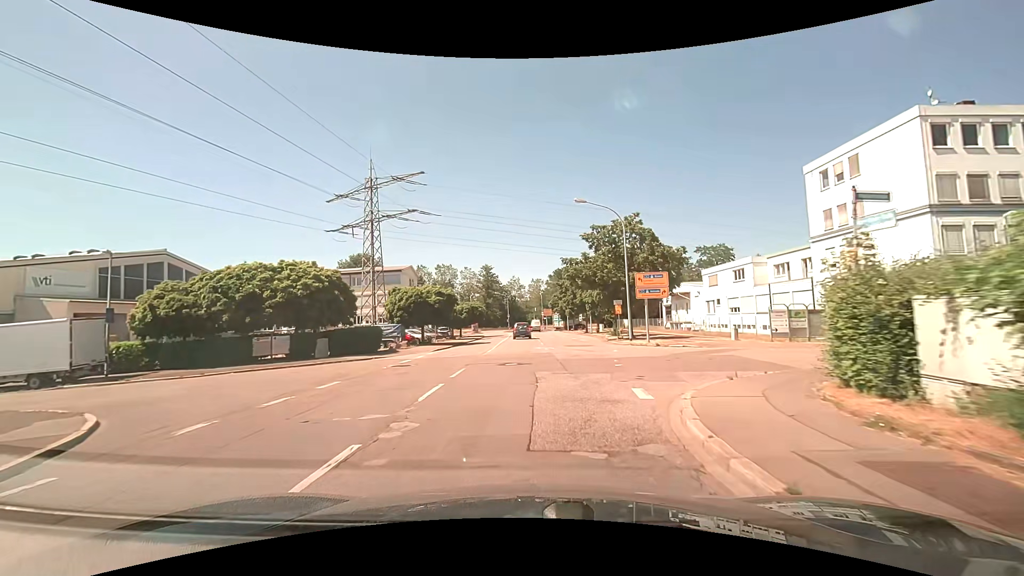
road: unclassified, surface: asphalt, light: Day
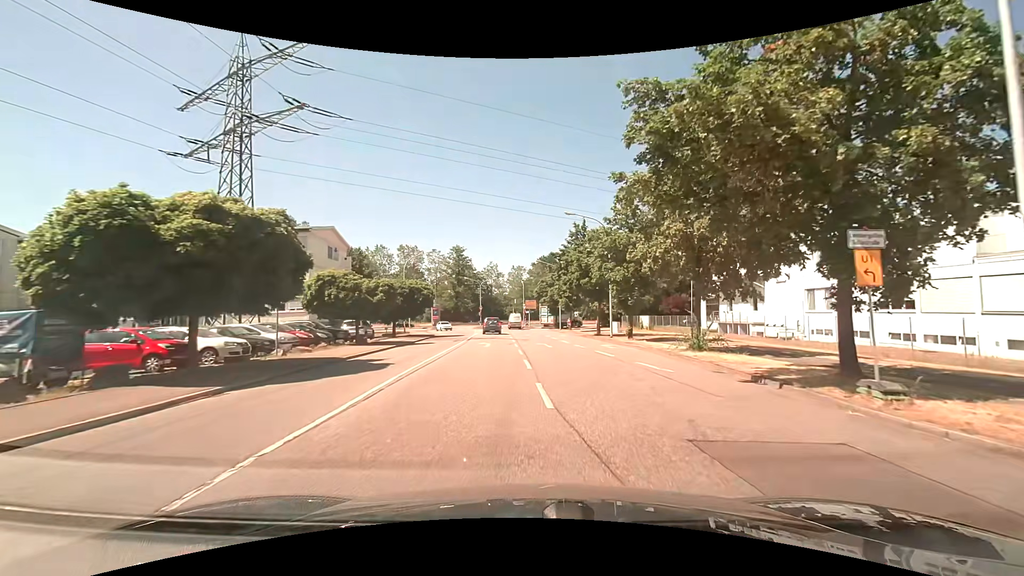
(0.0, +27.6) m; +2°
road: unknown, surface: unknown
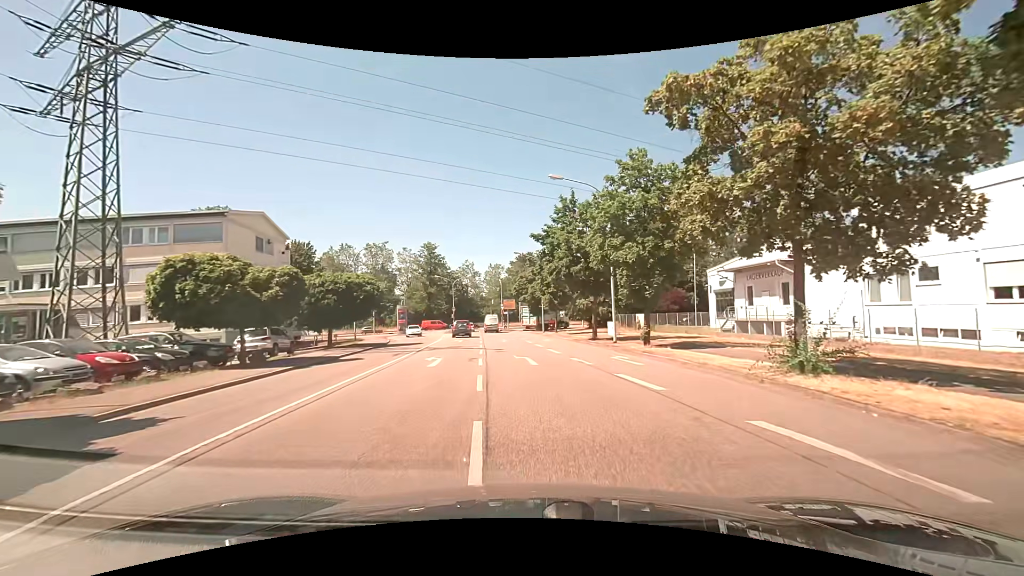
(+0.3, +9.9) m; +2°
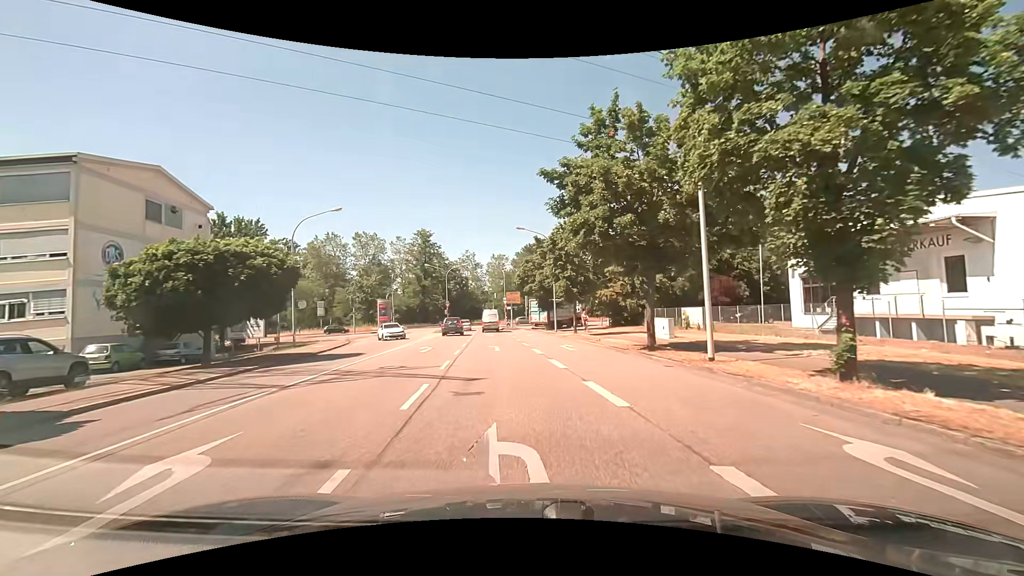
(0.0, +14.1) m; 0°
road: unclassified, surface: asphalt
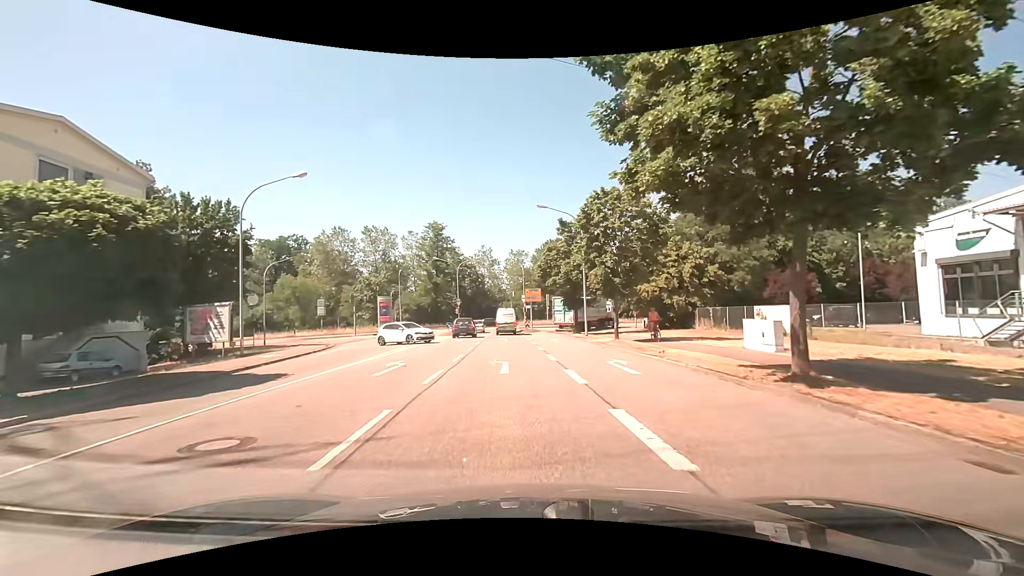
(-0.2, +9.1) m; -2°
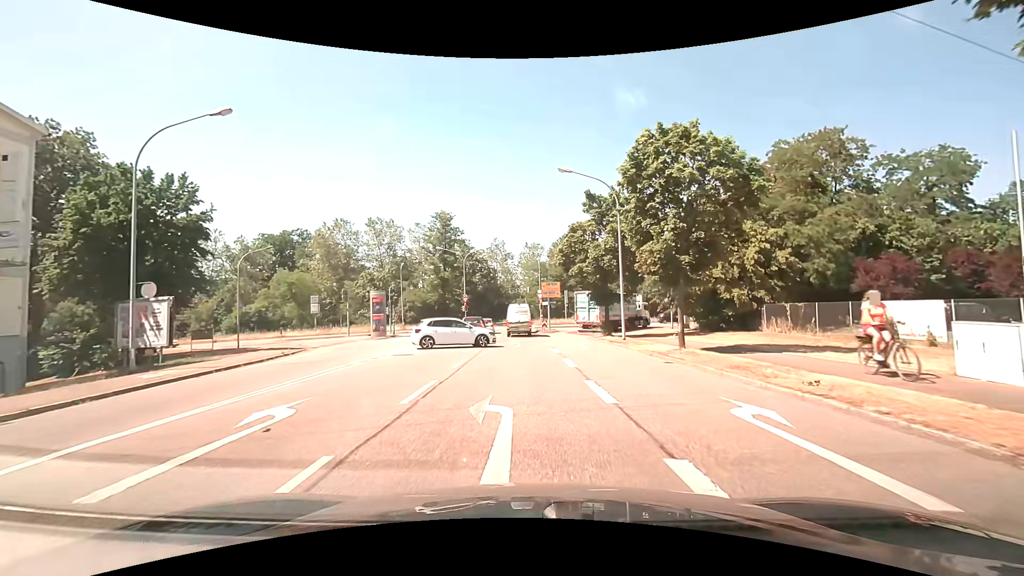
(-0.2, +8.6) m; -3°
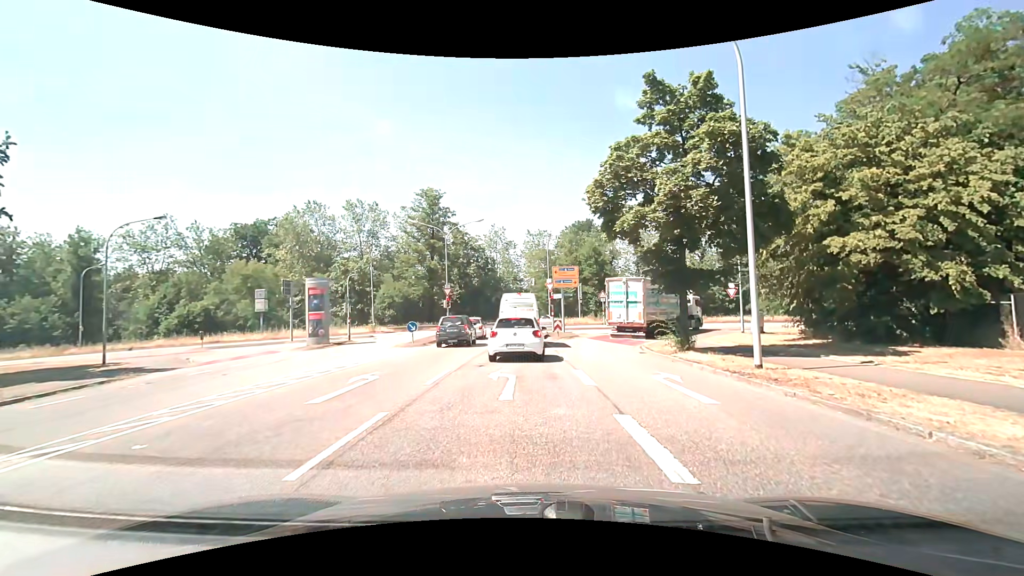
(+0.1, +15.4) m; 0°
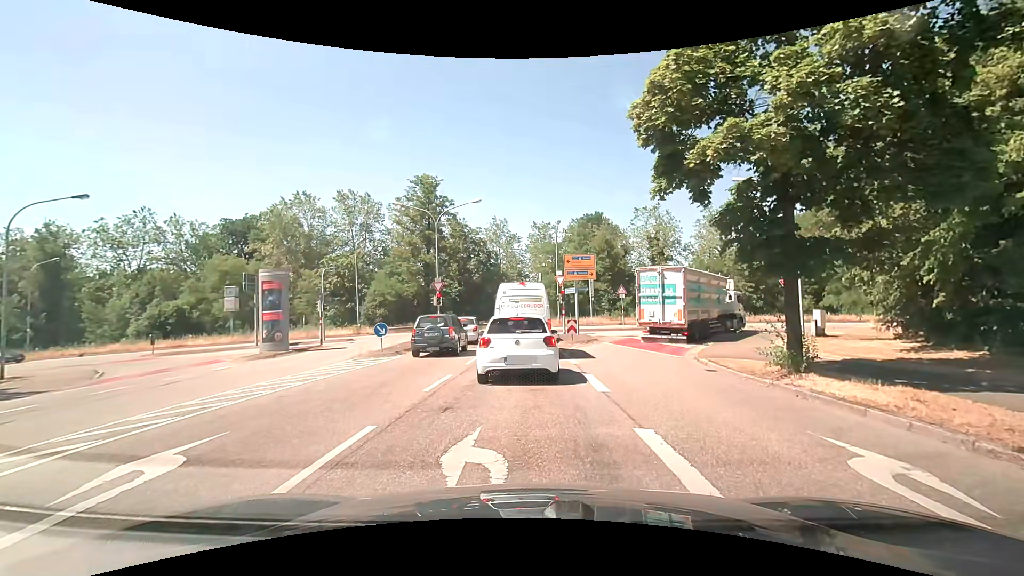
(0.0, +6.8) m; 0°
(0, +10) (0, +20) (0, +30) (0, +40) (-2, +50) (-9, +57) (-18, +59) (-28, +59) (-38, +58) (-48, +57) m
